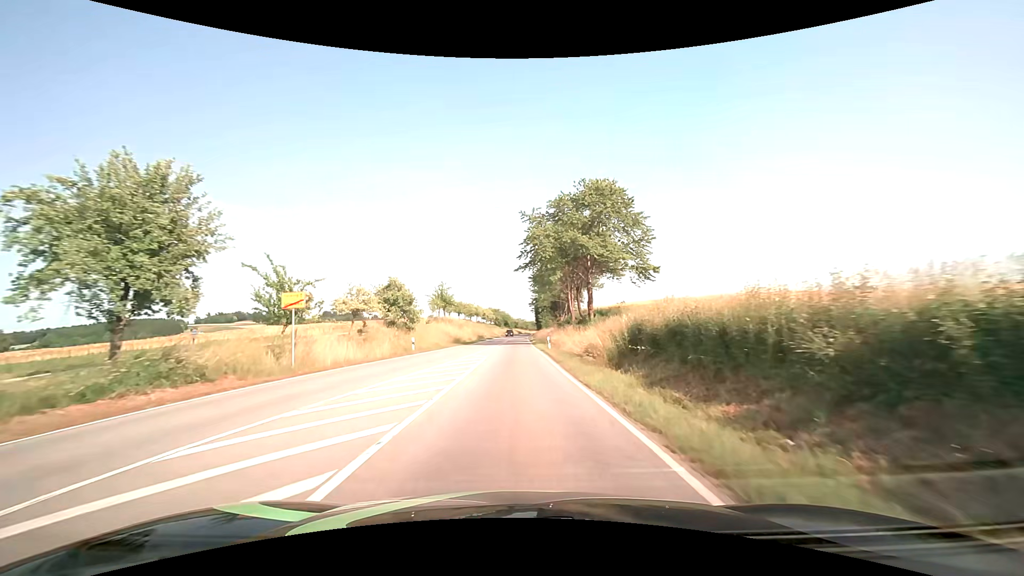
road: secondary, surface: asphalt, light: Day
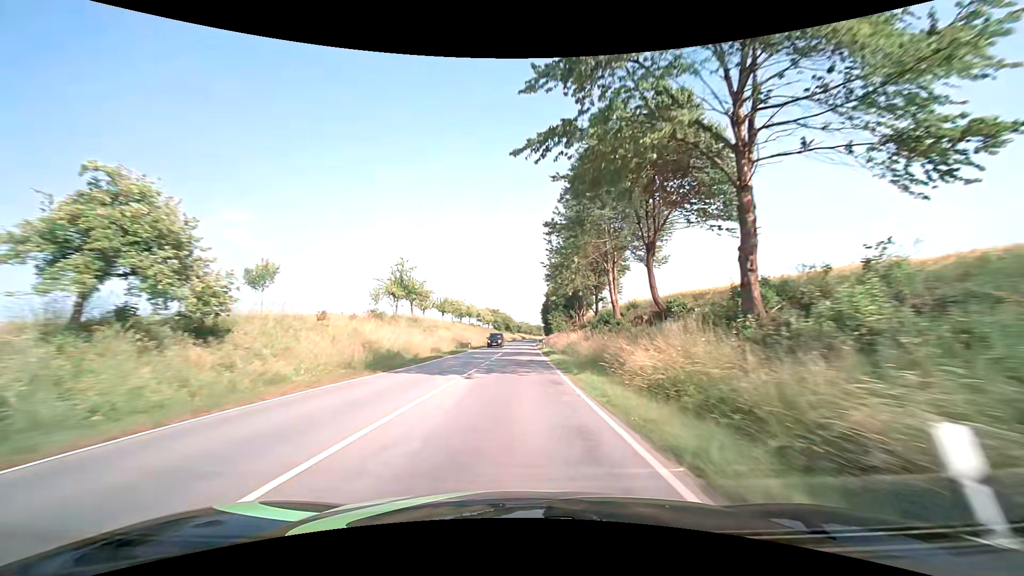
(-0.2, +32.7) m; -1°
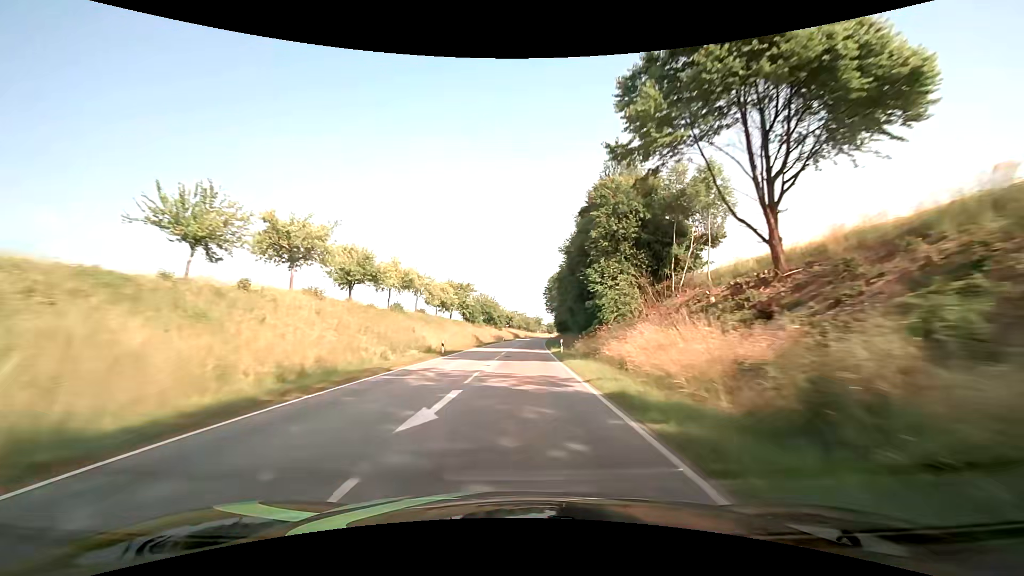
(+0.8, +72.6) m; +1°
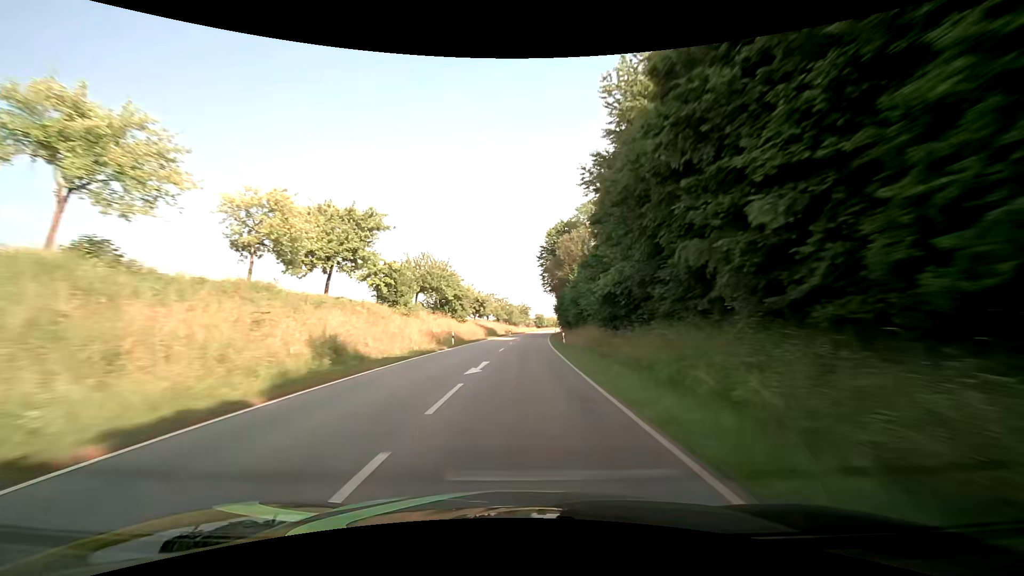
(+0.7, +47.8) m; +2°
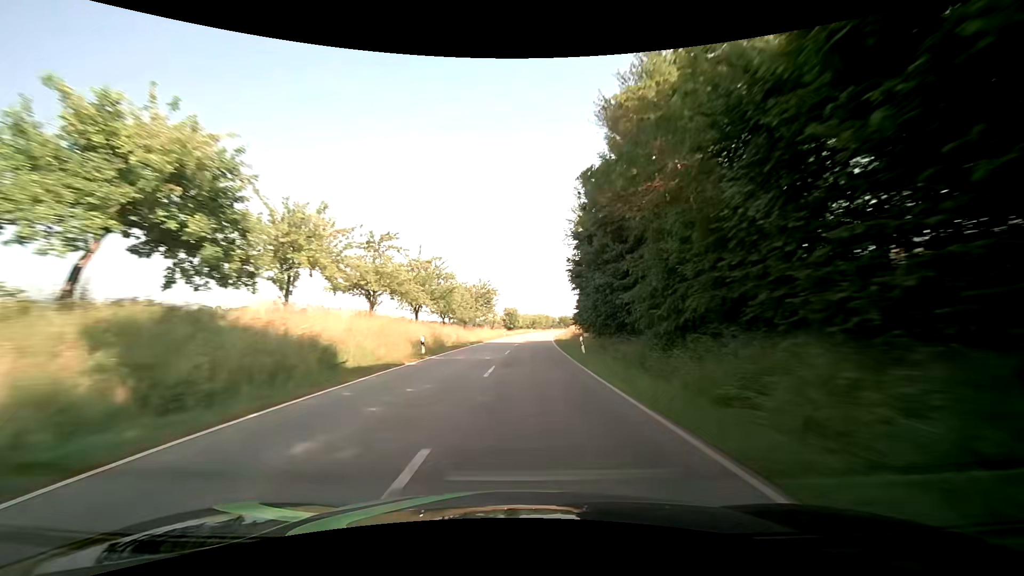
(+1.2, +60.9) m; +3°
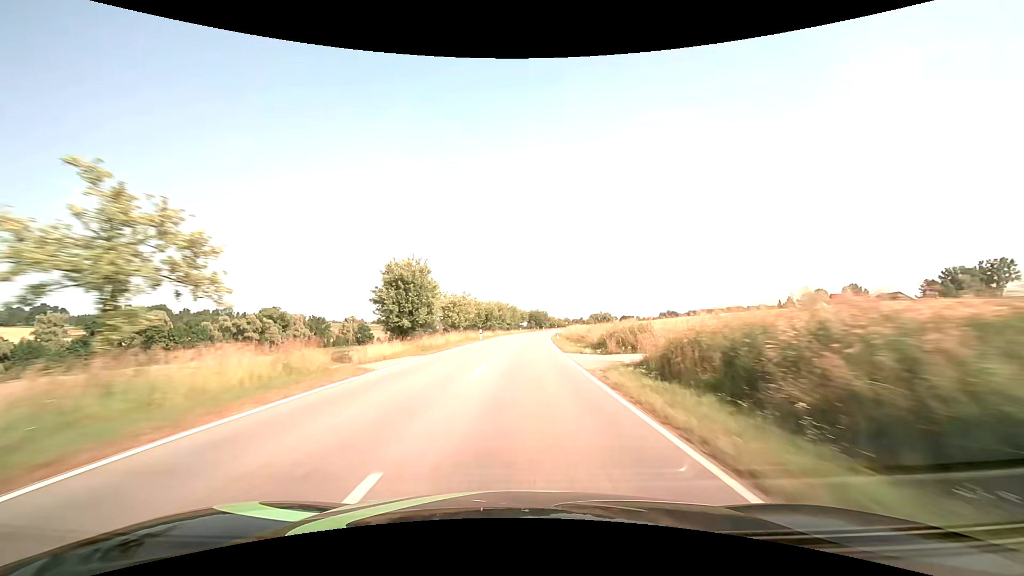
(+3.0, +72.5) m; +5°
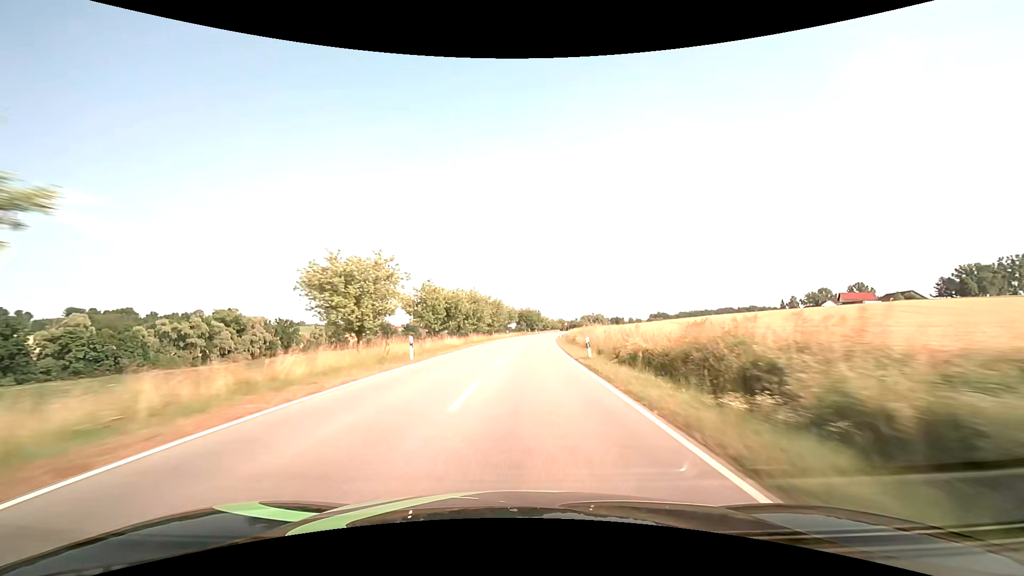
(+0.4, +28.5) m; +1°
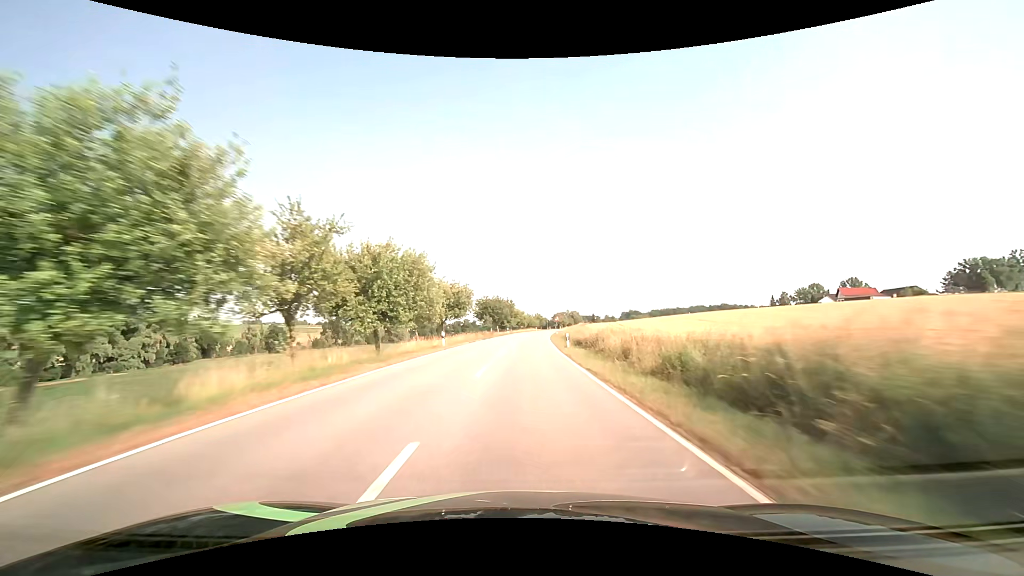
(+1.1, +42.6) m; +3°
(0, +10) (0, +20) (+1, +30) (+1, +40) (+1, +50) (+2, +60) (+3, +70) (+3, +80) (+4, +90) (+5, +100) m
